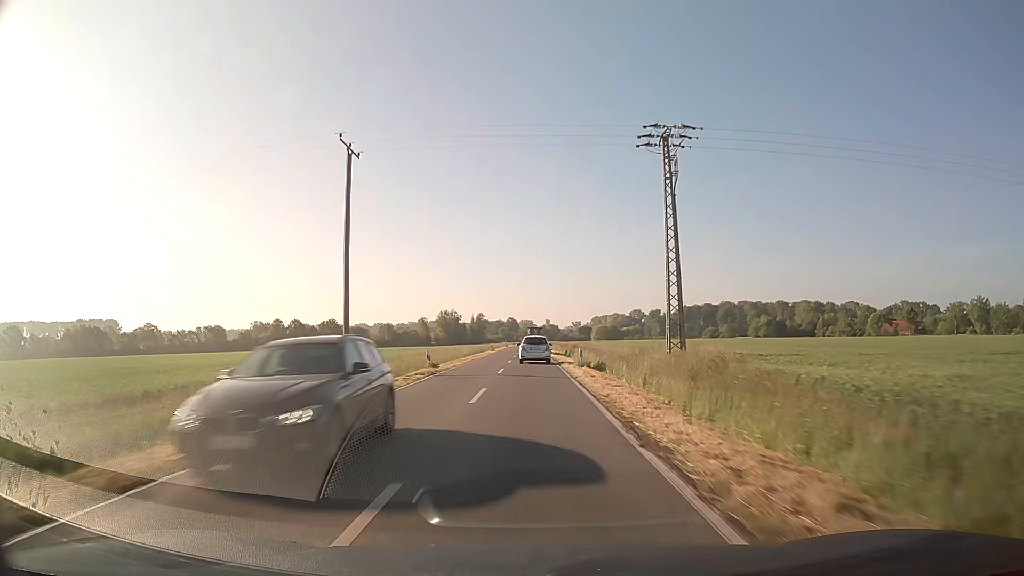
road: secondary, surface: asphalt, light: Day
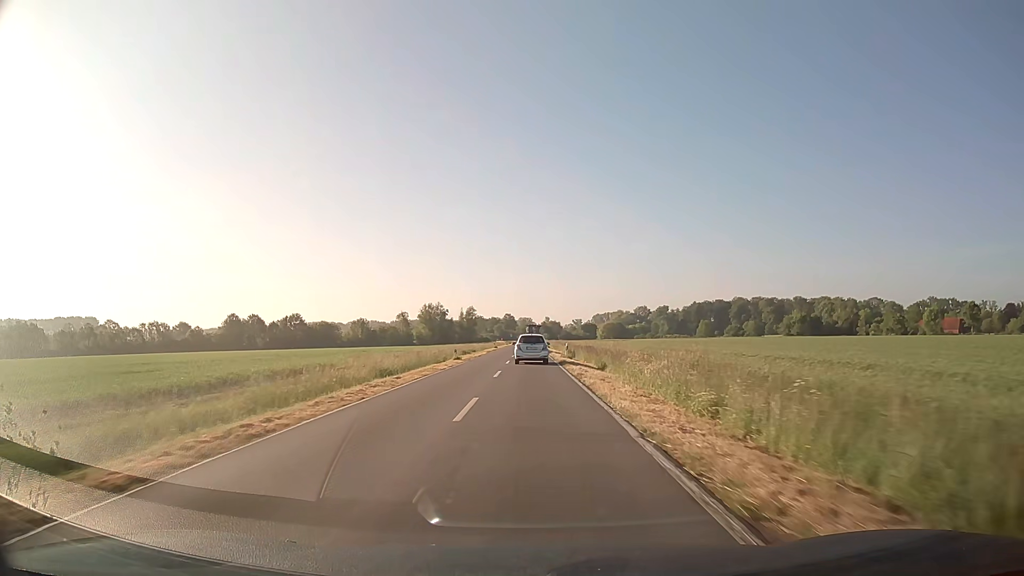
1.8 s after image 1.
(0.0, +39.6) m; 0°
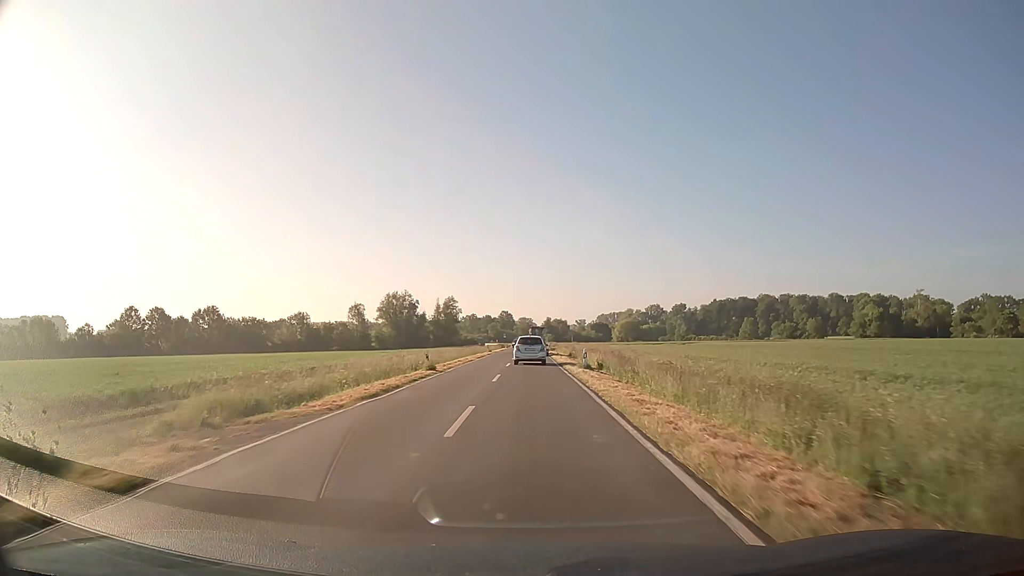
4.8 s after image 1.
(-0.2, +61.8) m; 0°
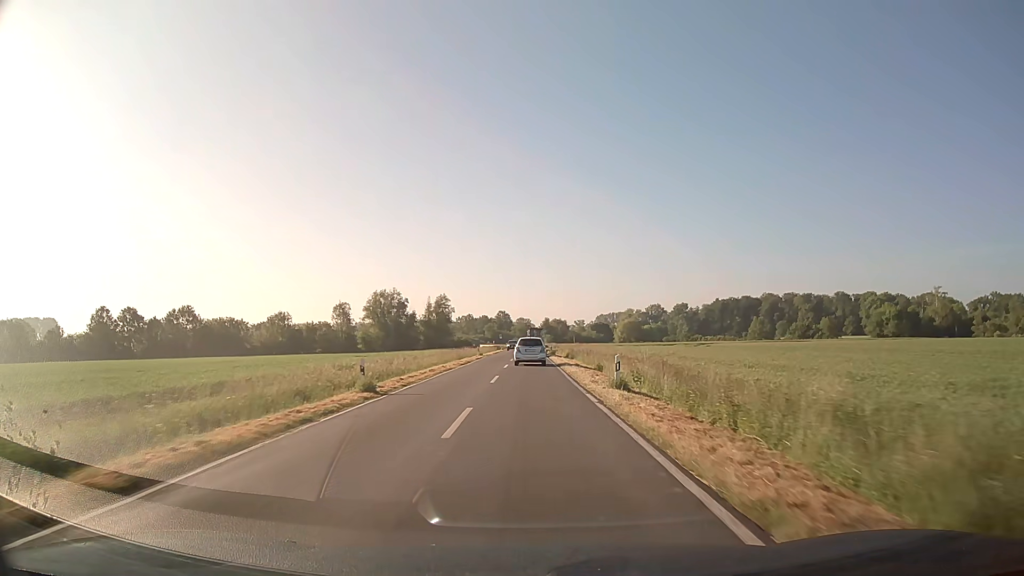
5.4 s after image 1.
(0.0, +12.0) m; 0°
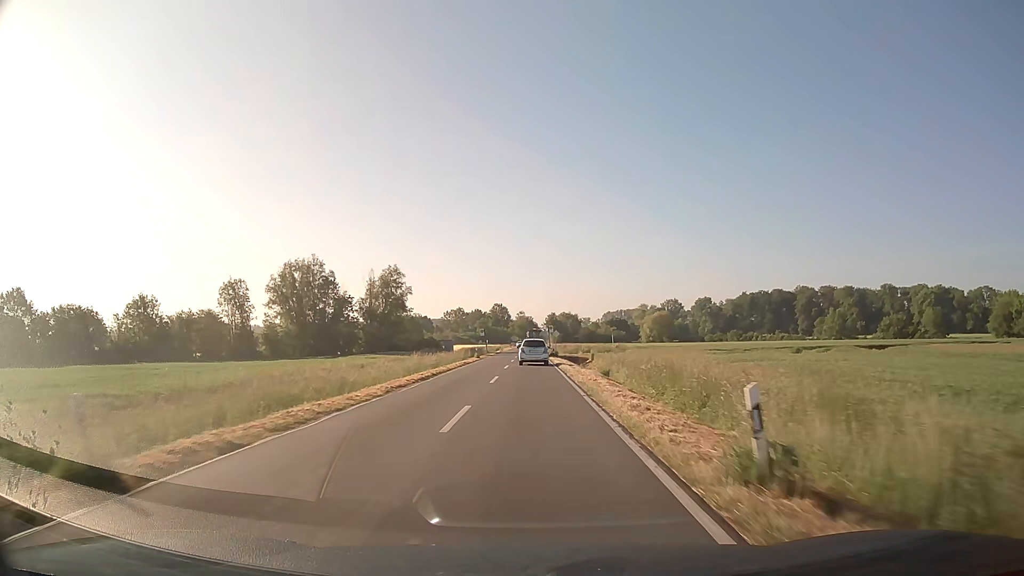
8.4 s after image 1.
(0.0, +59.9) m; 0°
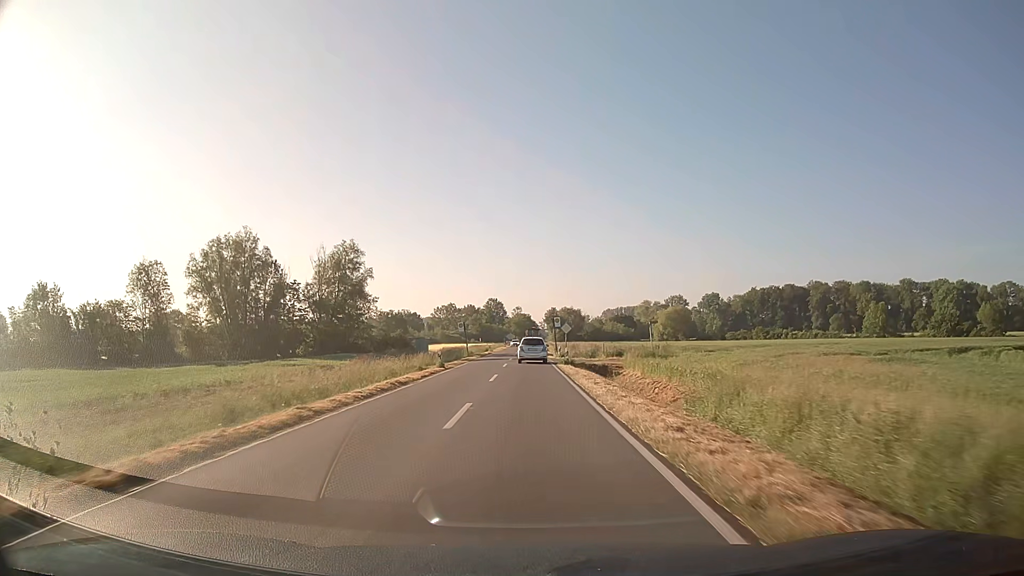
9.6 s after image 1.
(0.0, +23.9) m; 0°
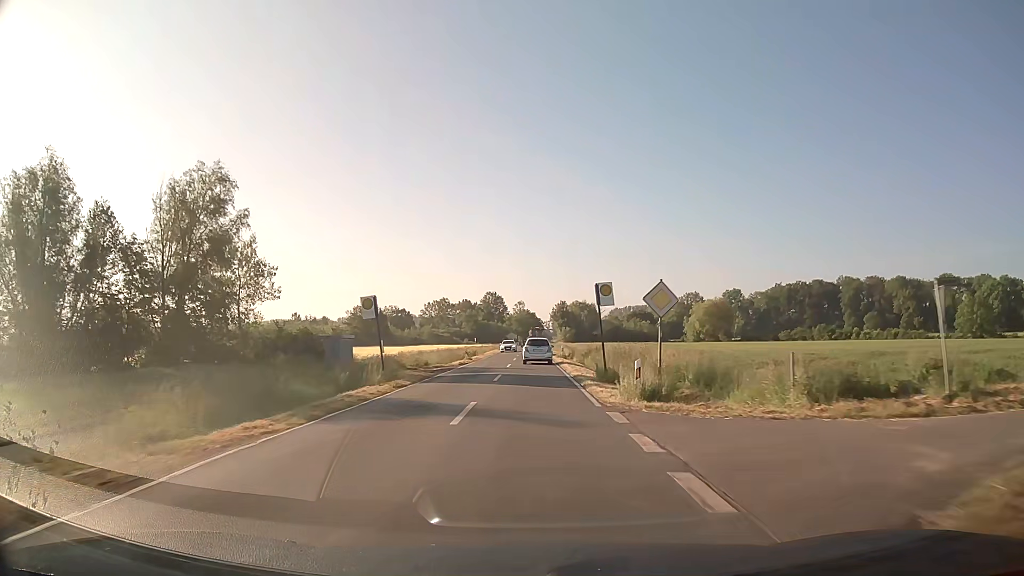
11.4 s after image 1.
(0.0, +36.0) m; 0°
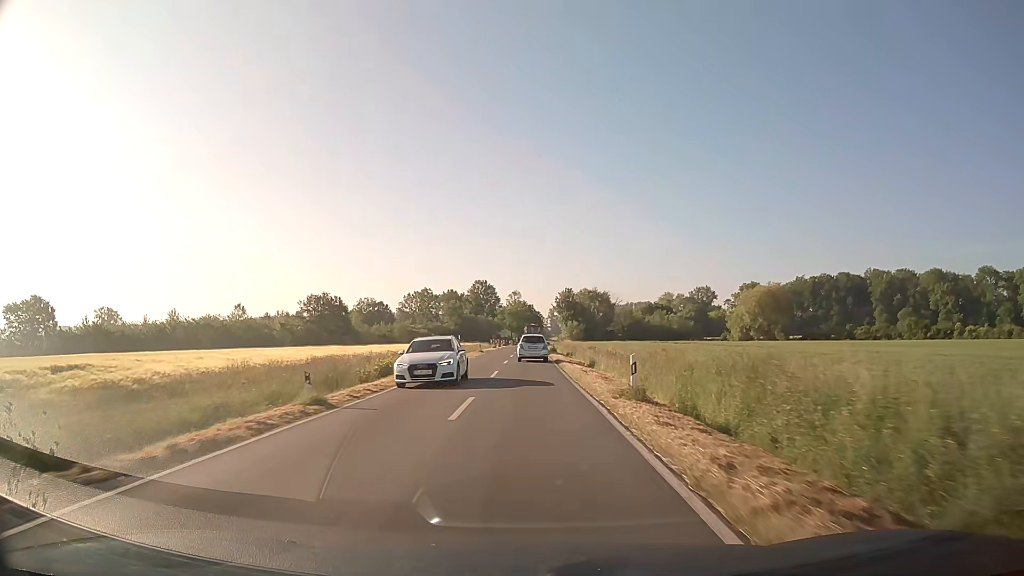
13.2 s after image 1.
(+0.2, +35.9) m; +1°
(0, +10) (0, +20) (0, +30) (0, +40) (0, +50) (0, +60) (0, +70) (0, +80) (0, +90) (0, +100) m
